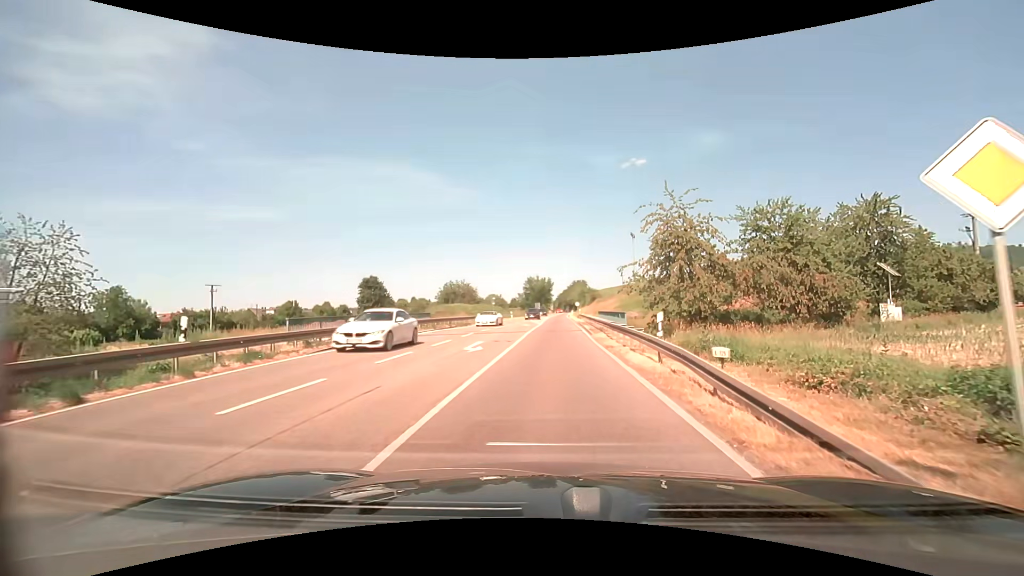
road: primary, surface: asphalt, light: Day
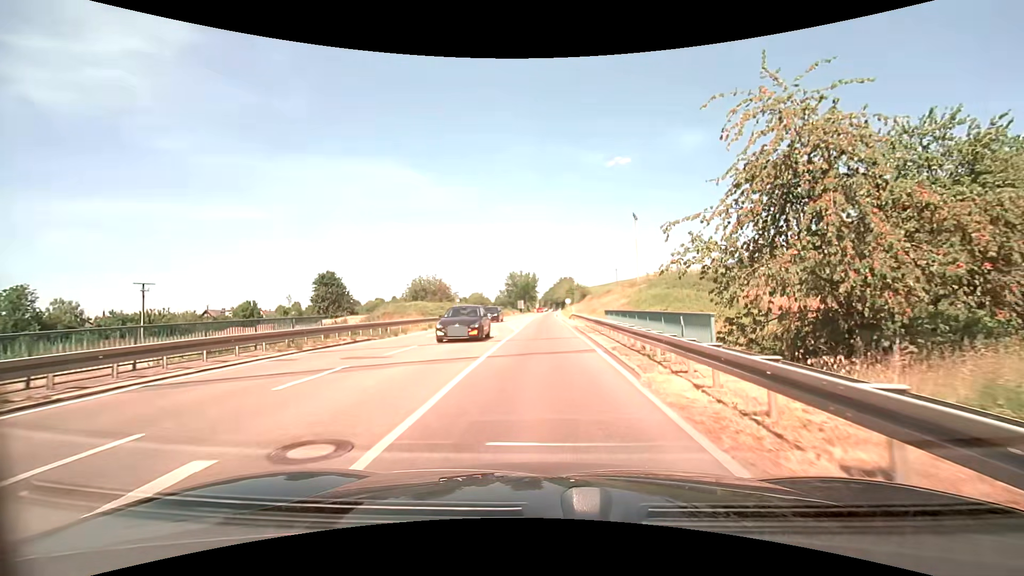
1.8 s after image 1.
(+0.3, +16.4) m; +2°
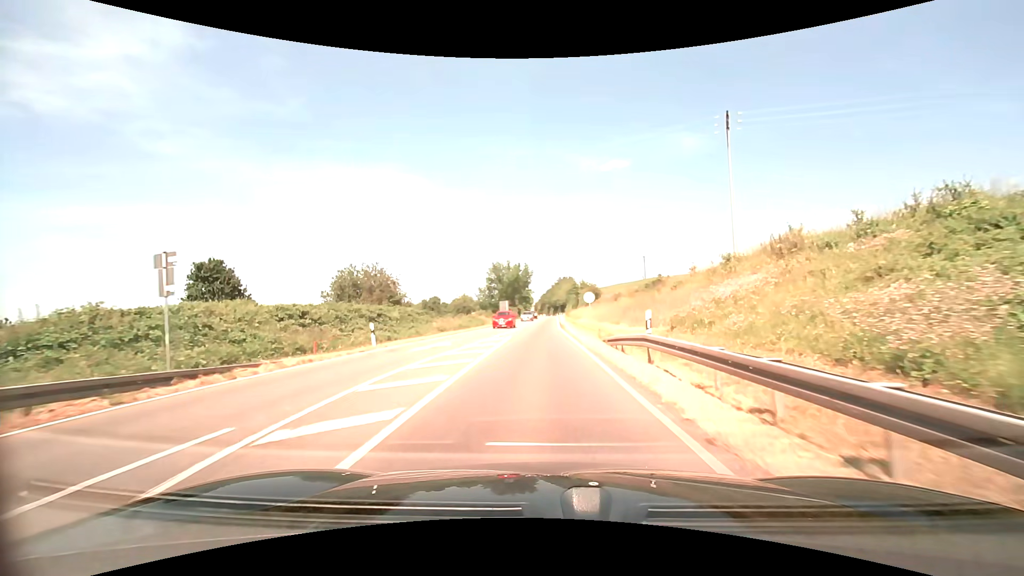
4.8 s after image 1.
(0.0, +36.3) m; 0°
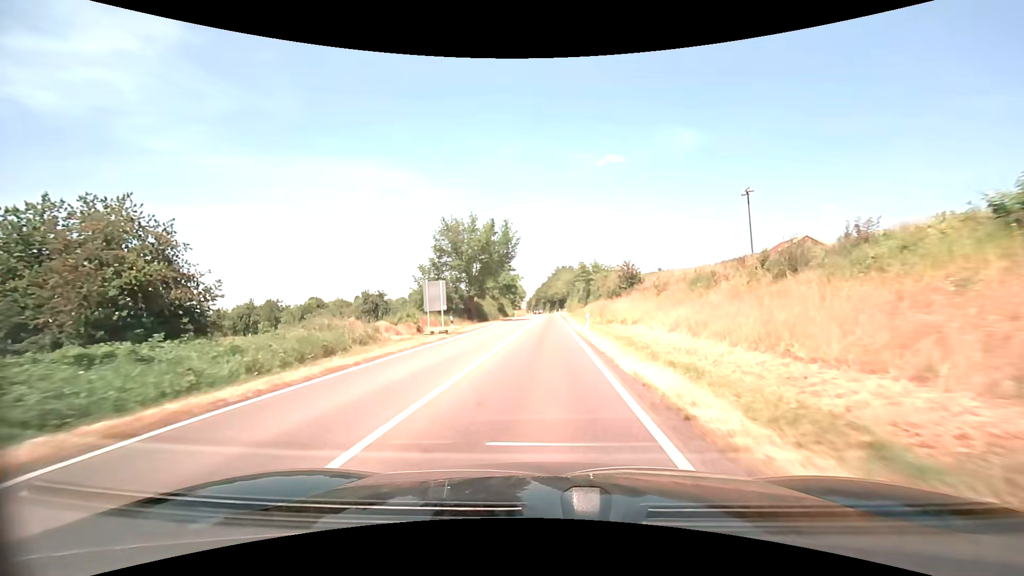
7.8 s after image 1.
(+0.1, +42.7) m; +1°
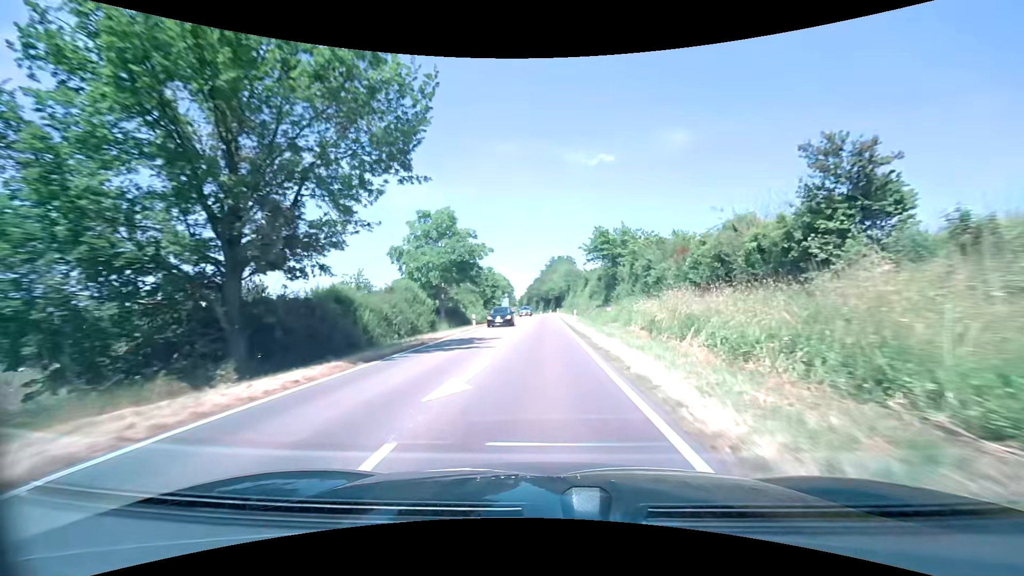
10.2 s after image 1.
(+0.3, +39.3) m; +1°
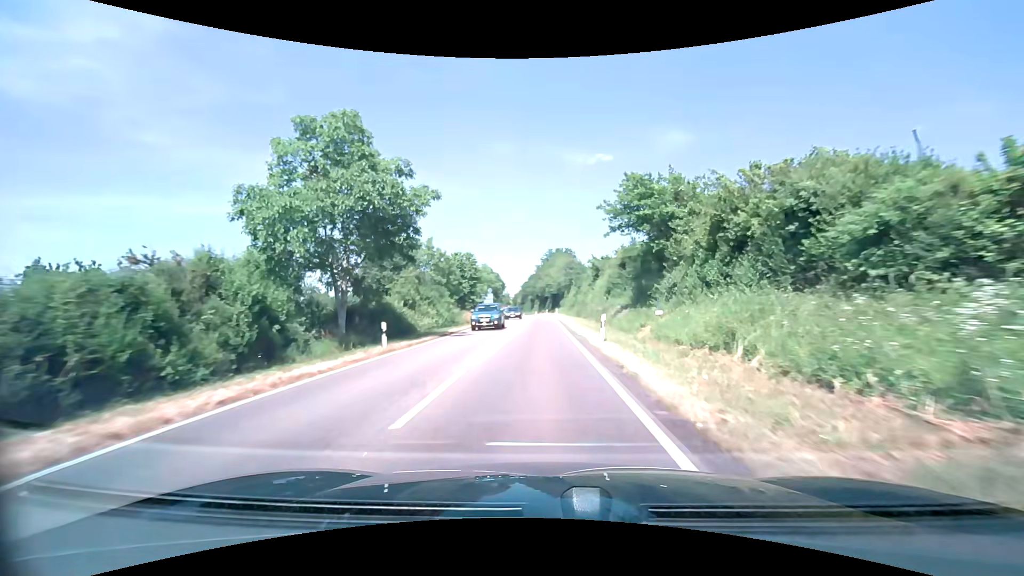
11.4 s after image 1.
(+0.1, +20.5) m; +1°
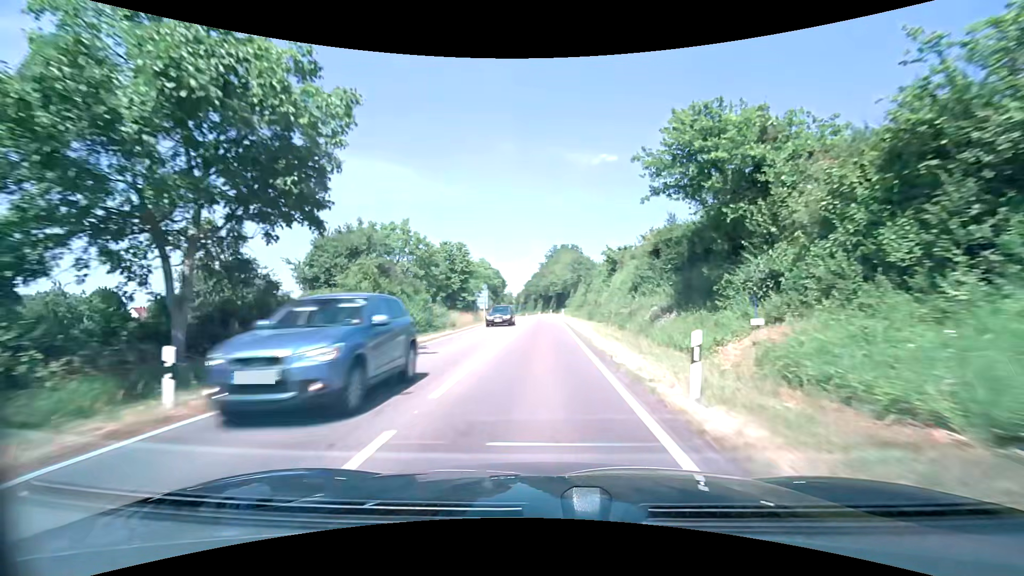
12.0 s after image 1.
(-0.1, +10.3) m; -1°
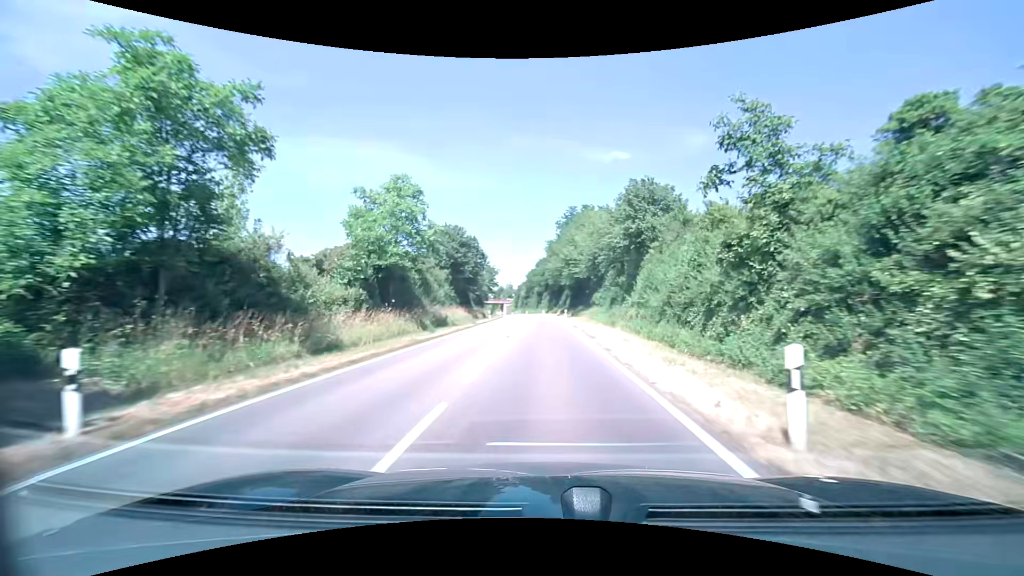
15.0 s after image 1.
(-0.2, +52.9) m; -1°
(0, +10) (0, +20) (0, +30) (0, +40) (0, +50) (0, +60) (0, +70) (-1, +80) (-1, +90) (-2, +100) m
